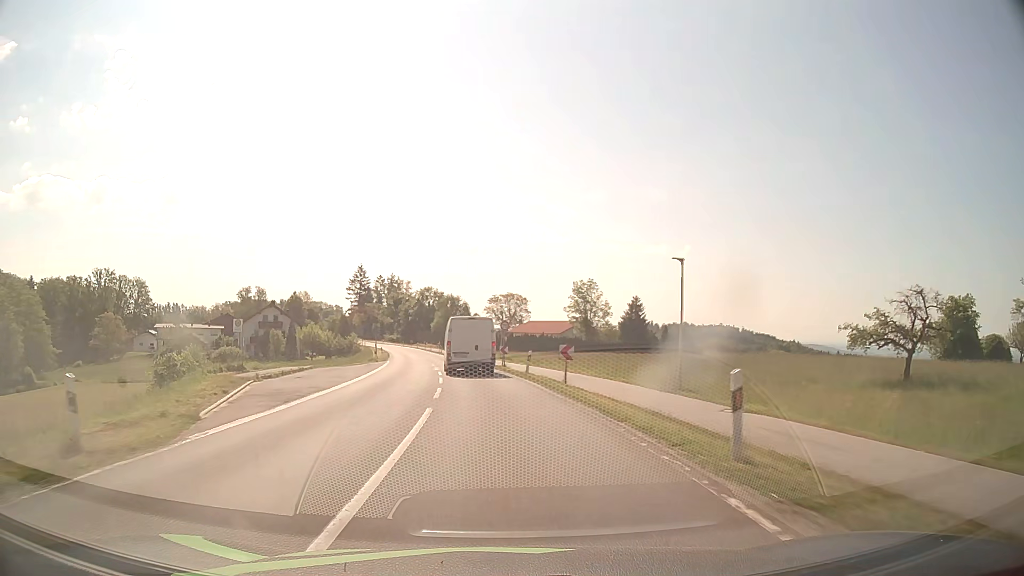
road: secondary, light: Day
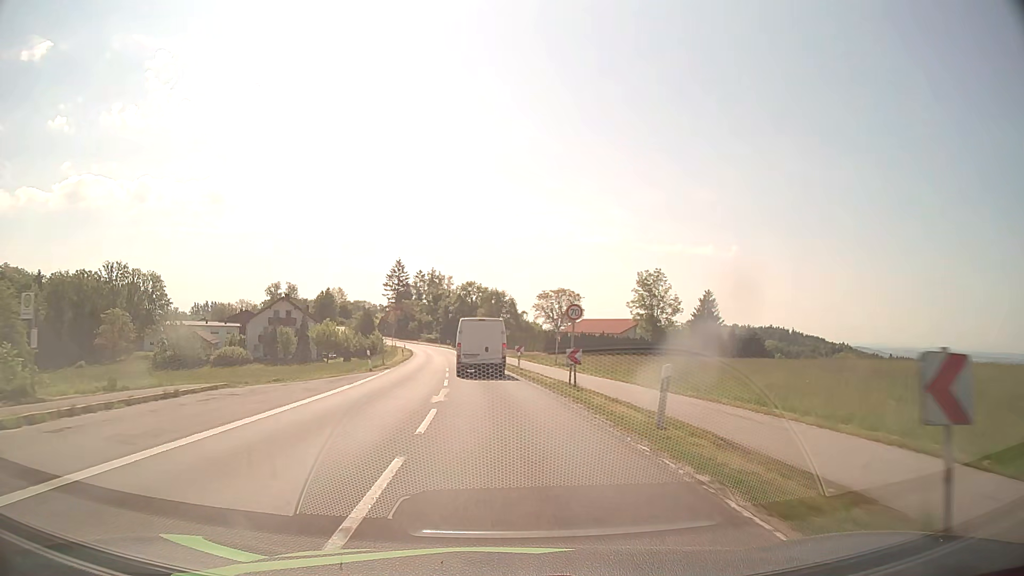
(-0.7, +18.8) m; -4°
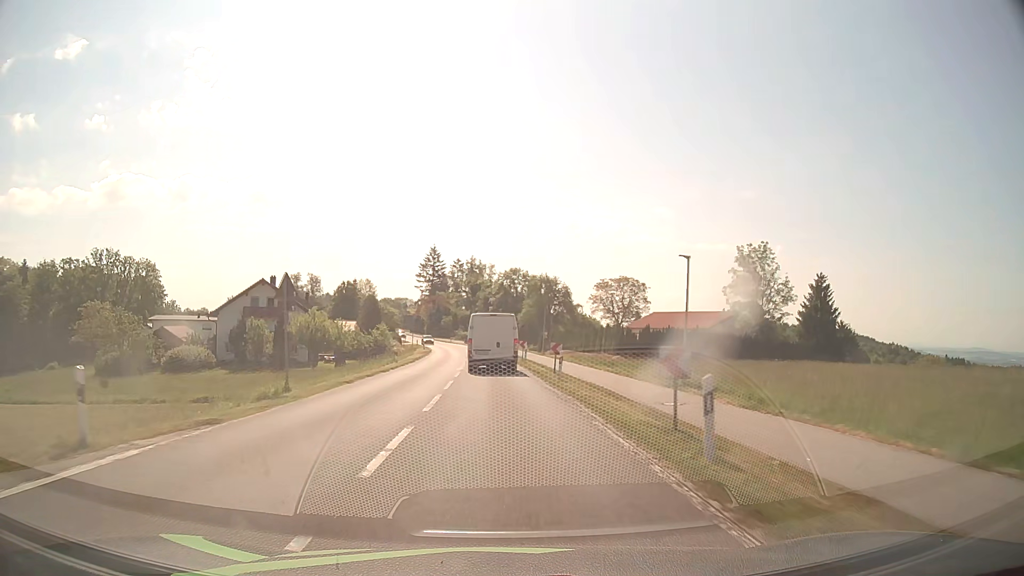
(-1.0, +28.1) m; -4°
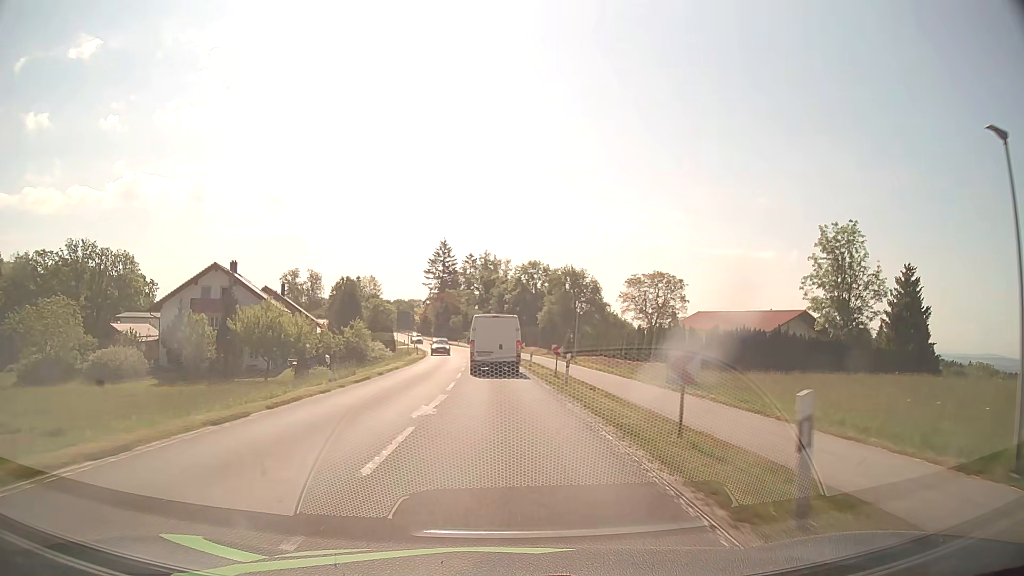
(-0.3, +18.5) m; -2°
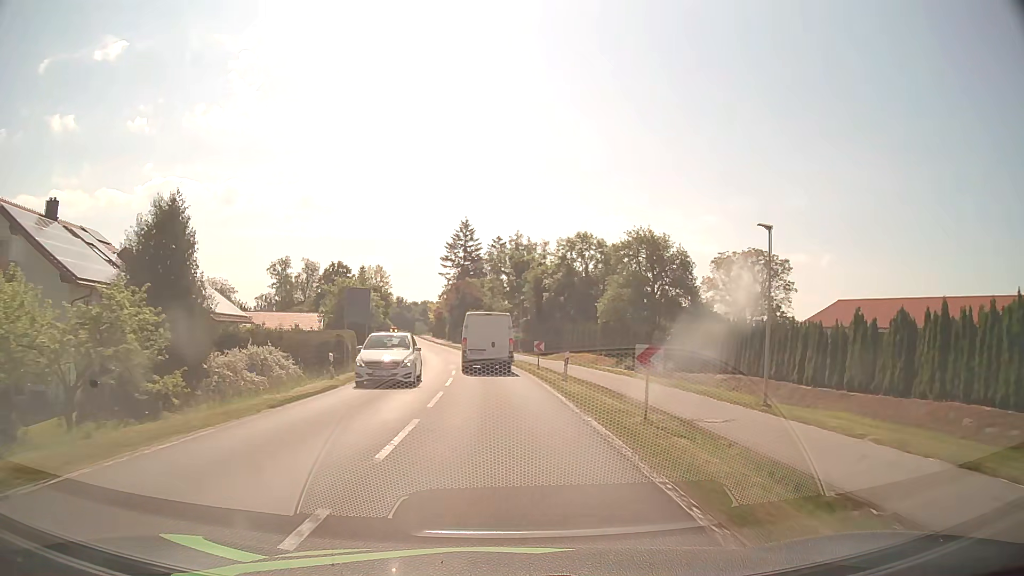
(-0.7, +36.3) m; -3°
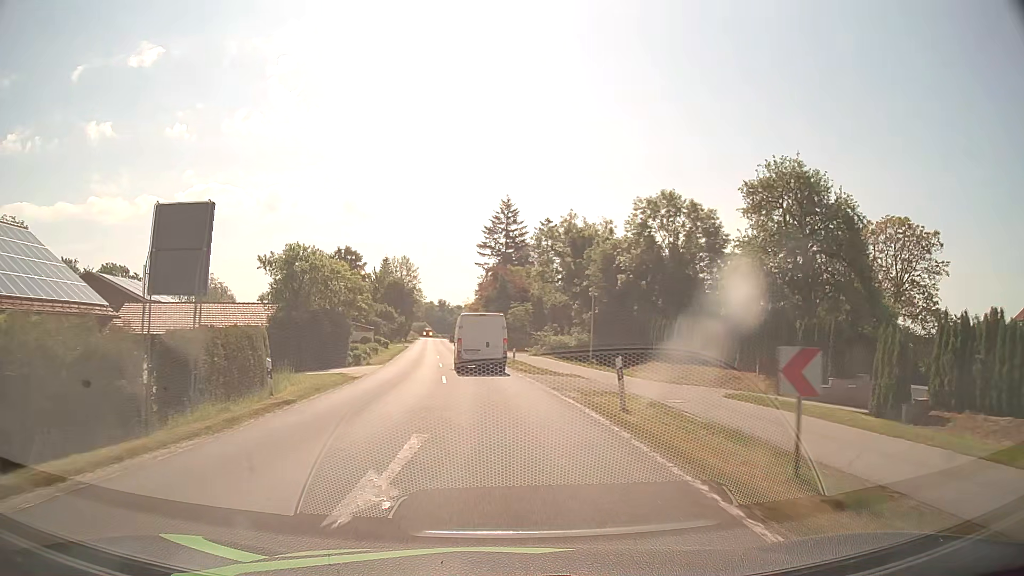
(-0.8, +26.7) m; -4°
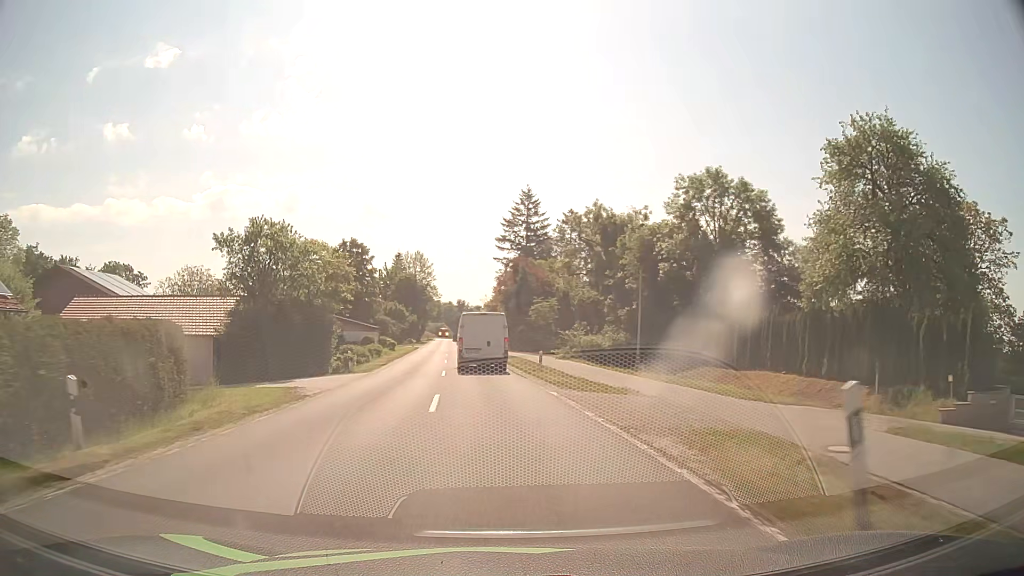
(-0.1, +8.8) m; -2°
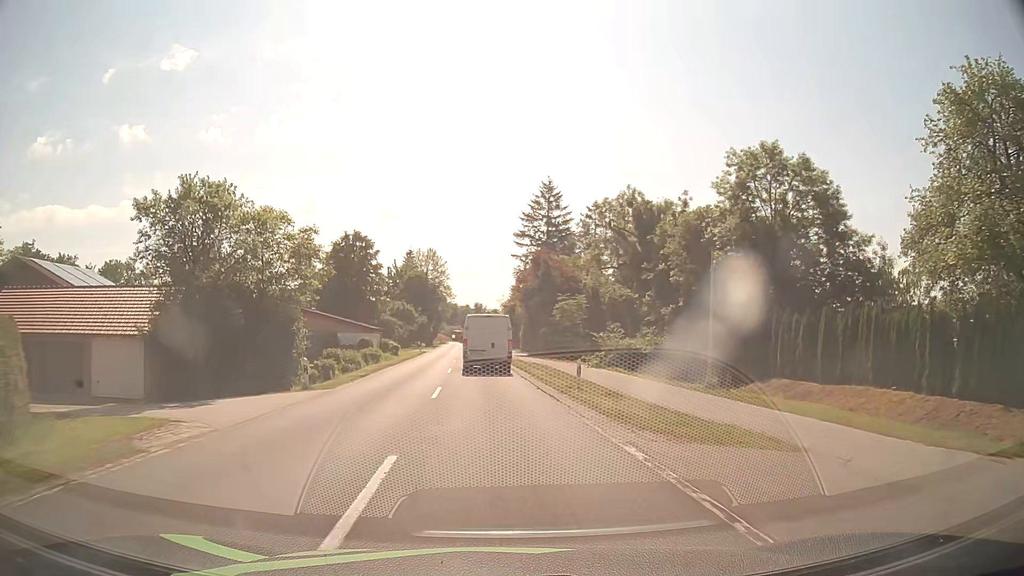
(-0.1, +8.8) m; -1°
(0, +10) (0, +20) (-1, +30) (-1, +40) (-2, +50) (-3, +60) (-3, +70) (-4, +80) (-4, +90) (-5, +100) m
